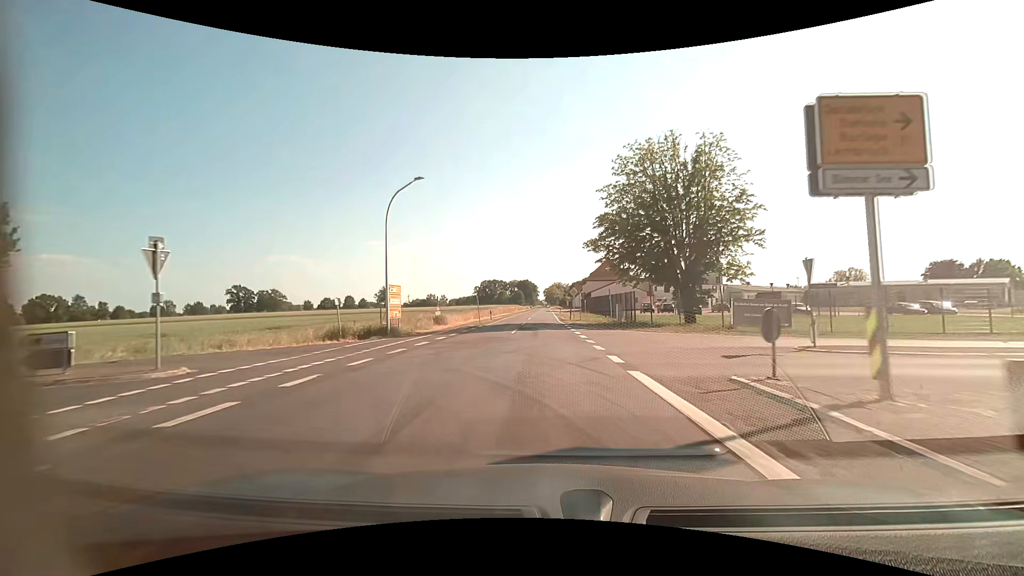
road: secondary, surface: asphalt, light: Day
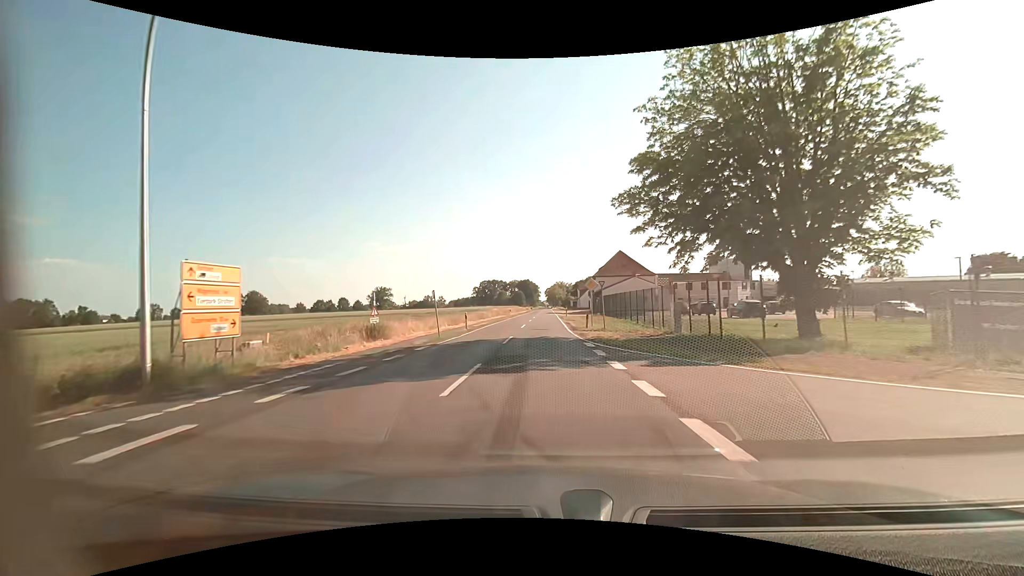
(-0.1, +16.4) m; 0°
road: tertiary
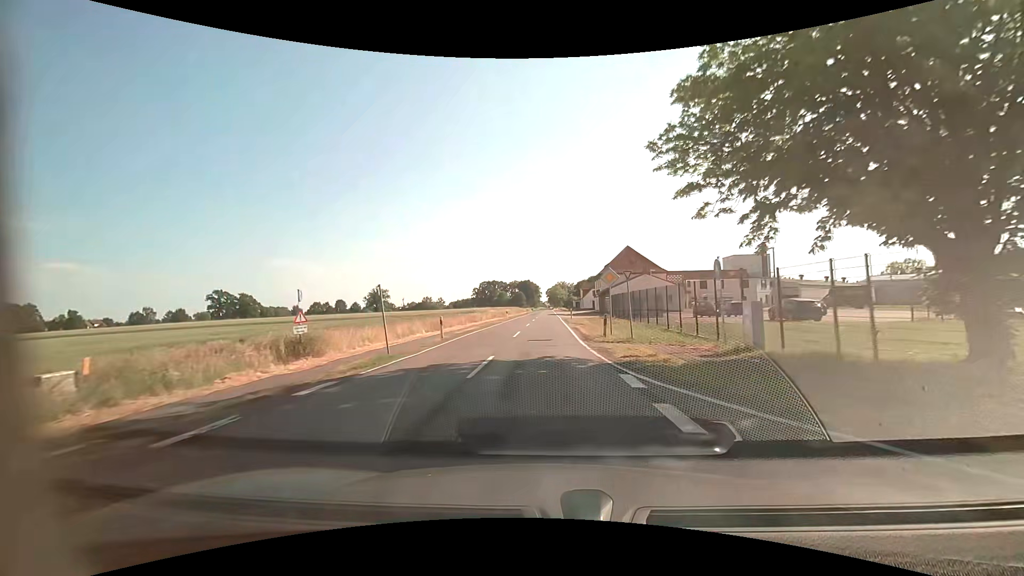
(-0.1, +8.2) m; 0°
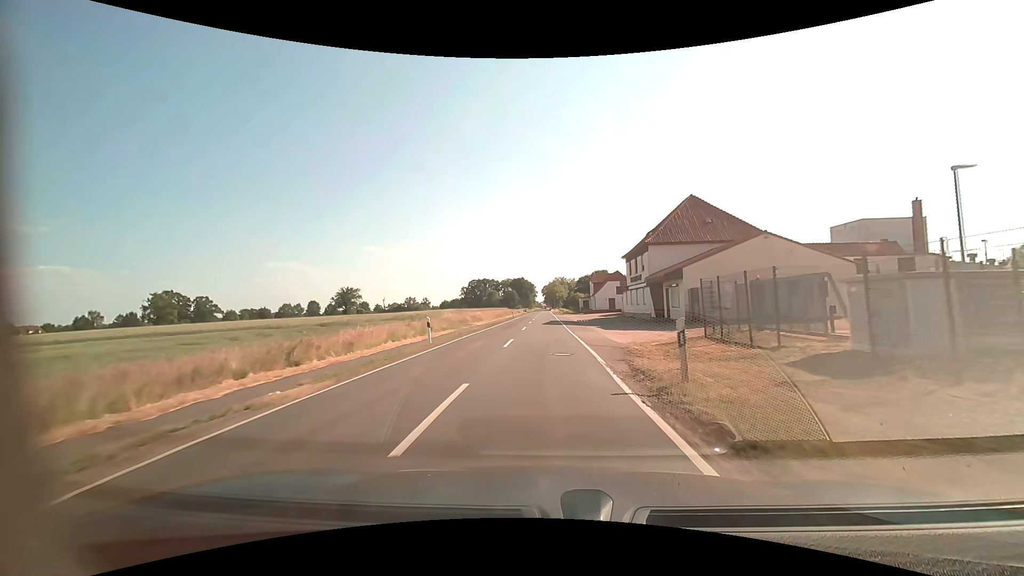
(0.0, +41.0) m; 0°
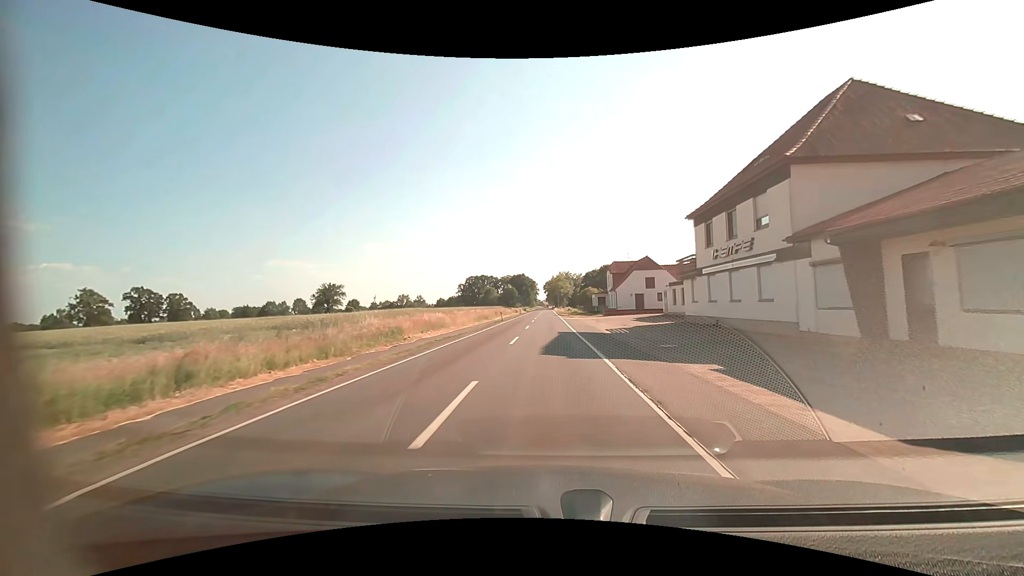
(-0.1, +24.7) m; 0°
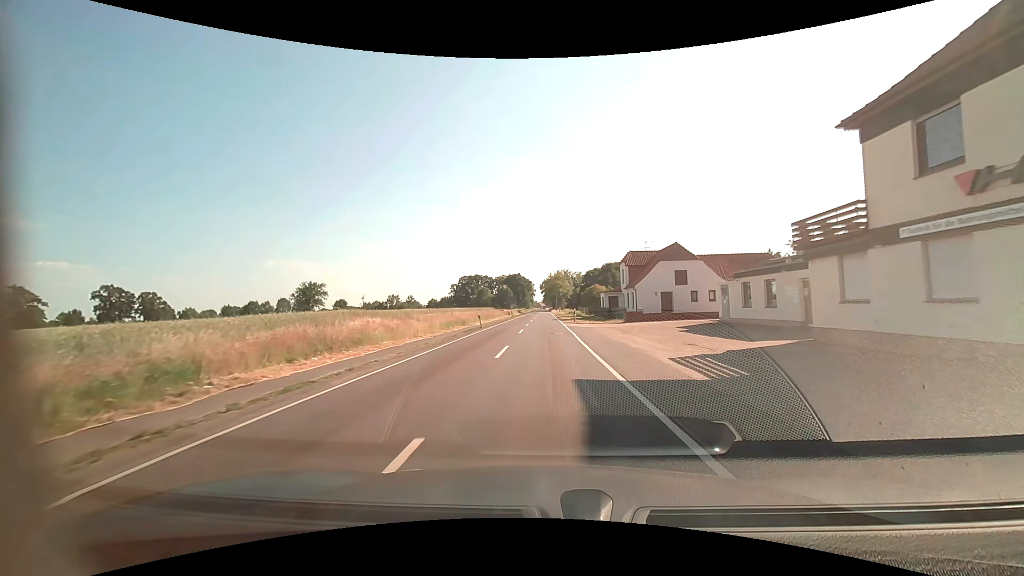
(+0.1, +16.4) m; 0°
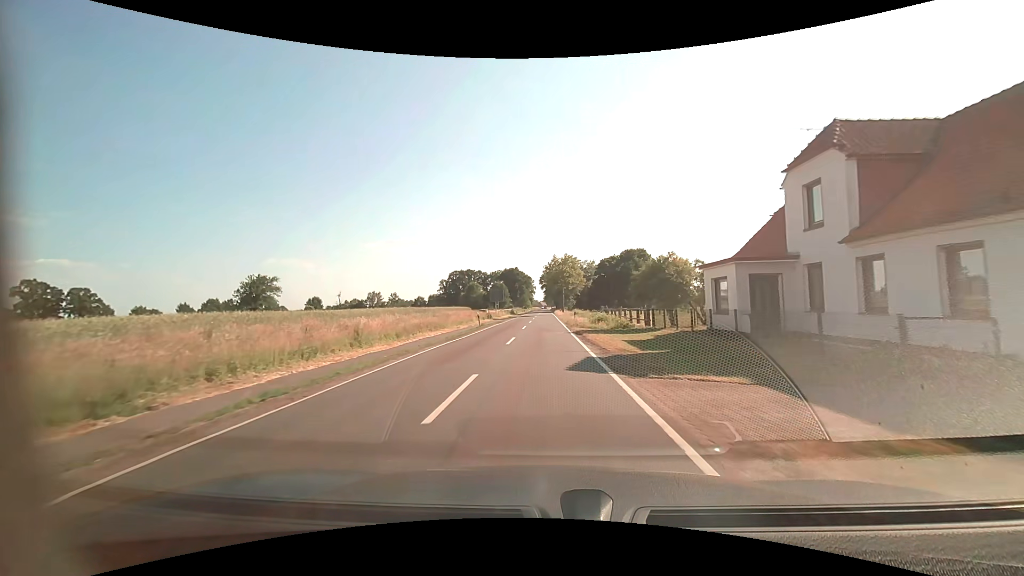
(+0.1, +41.2) m; 0°
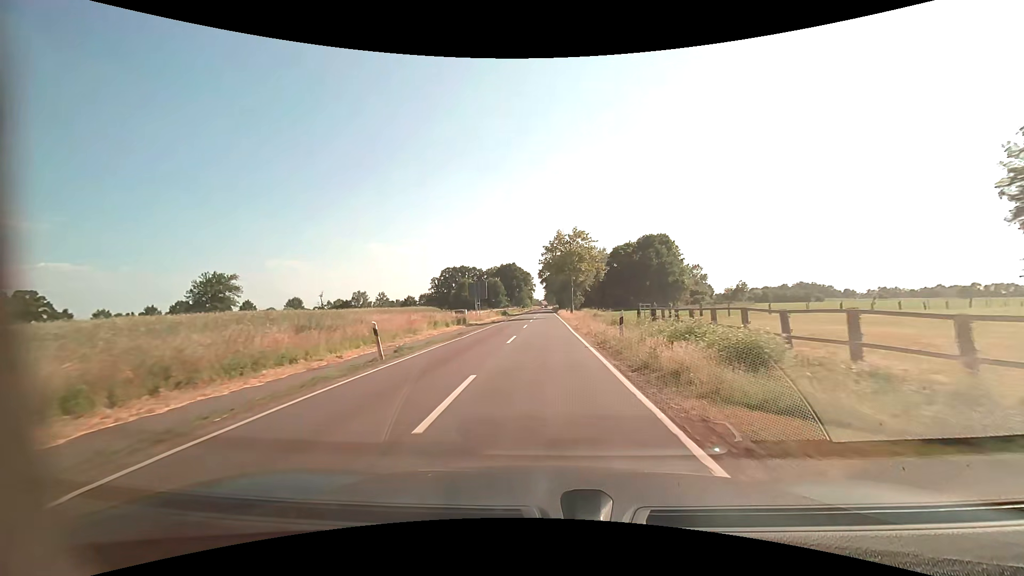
(0.0, +24.8) m; 0°
(0, +10) (0, +20) (0, +30) (0, +40) (0, +50) (0, +60) (0, +70) (0, +80) (0, +90) (0, +100) m
